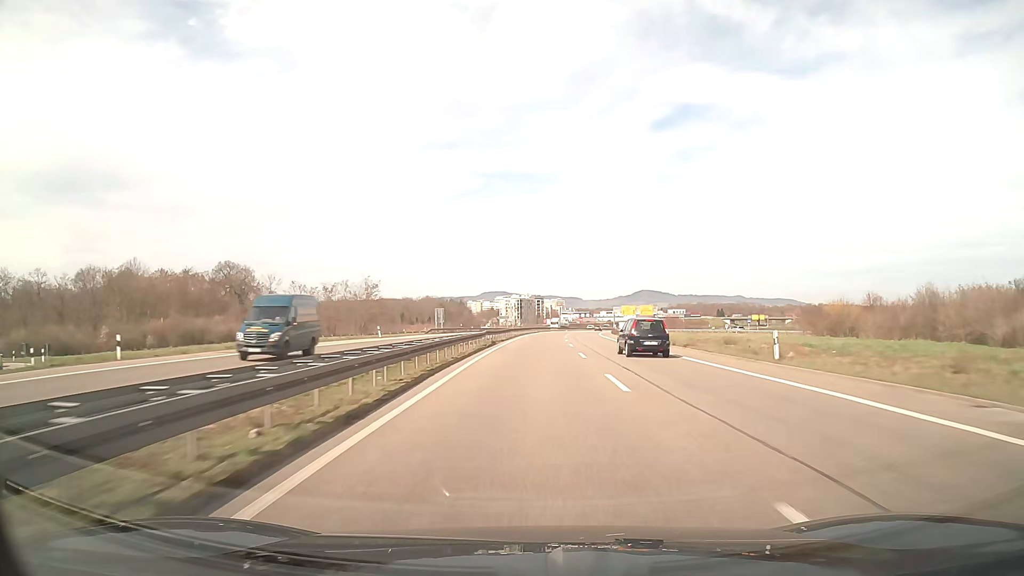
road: trunk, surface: asphalt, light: Day
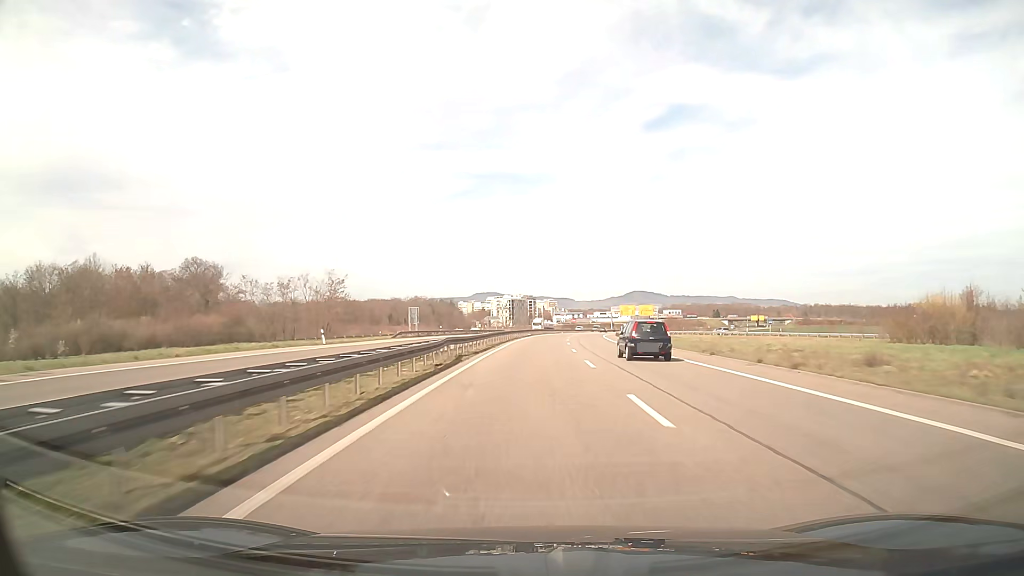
(+0.1, +16.2) m; +1°
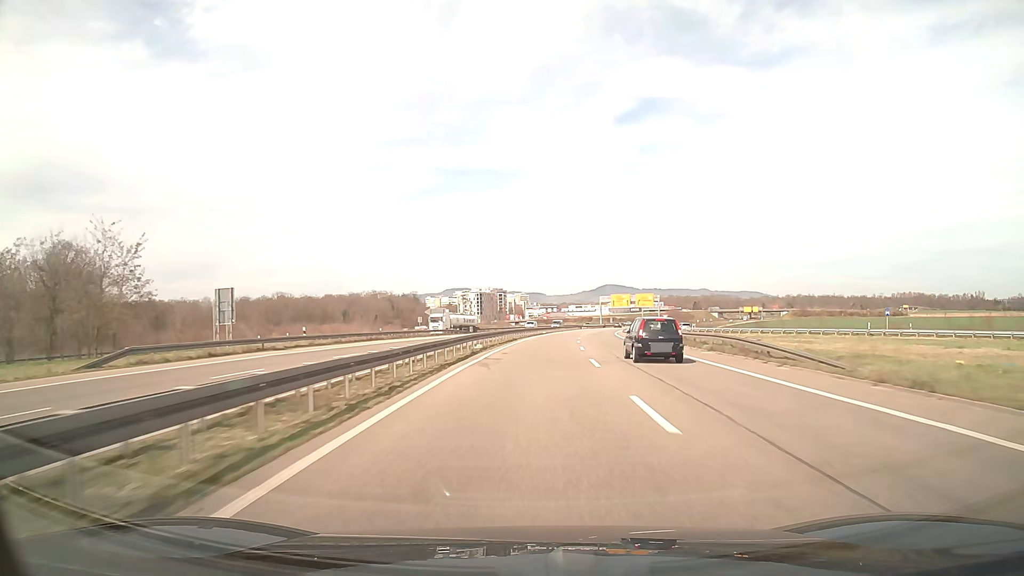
(+1.0, +48.5) m; +2°
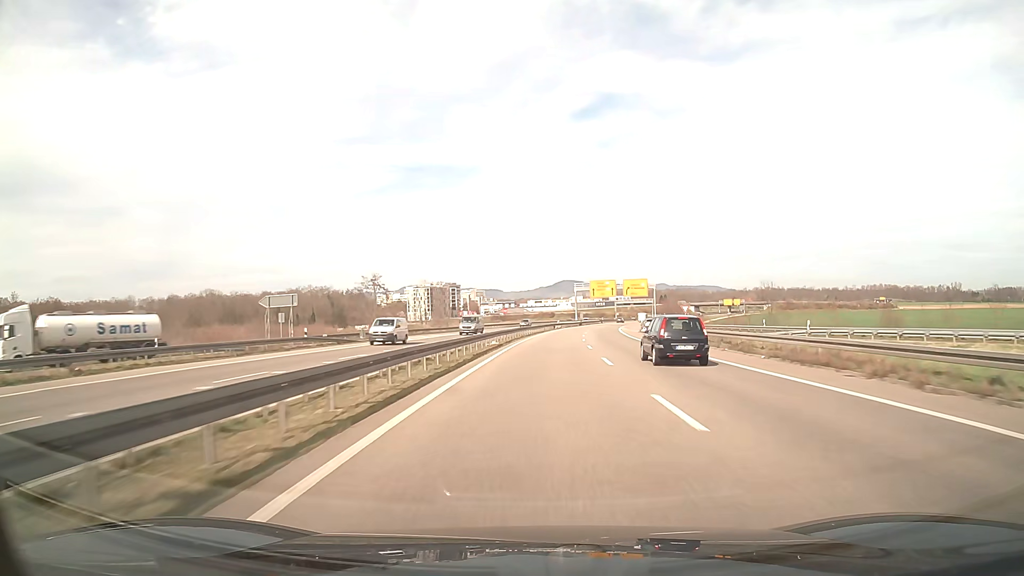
(+1.4, +48.1) m; +4°
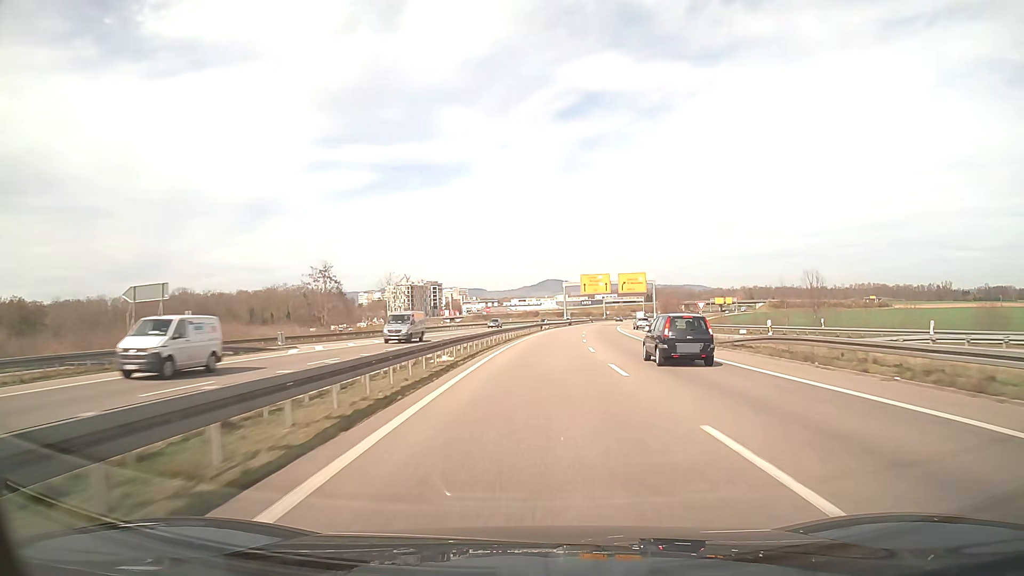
(+0.2, +15.9) m; +1°
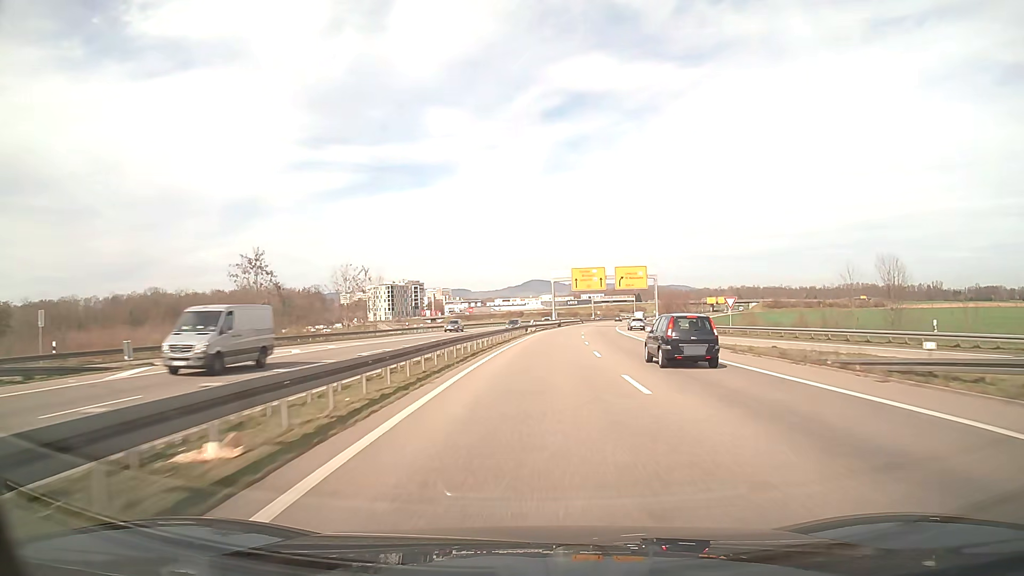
(+0.2, +15.9) m; +1°
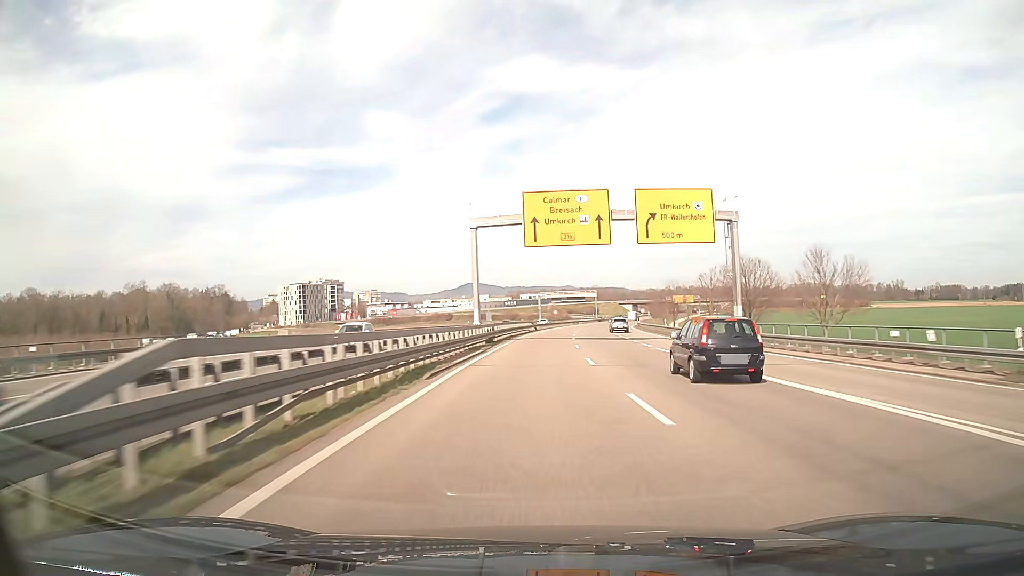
(+3.0, +63.7) m; +5°
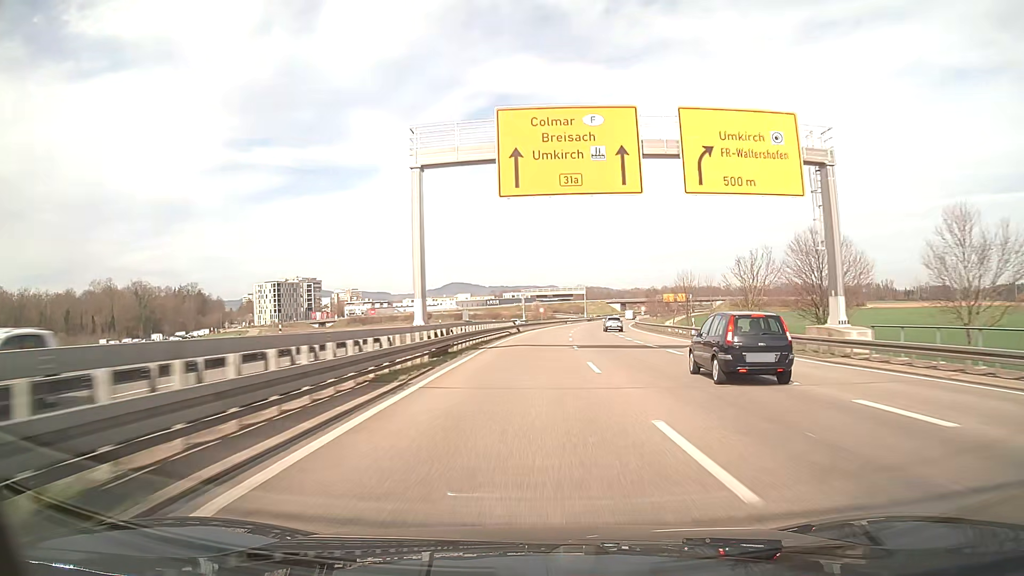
(+0.2, +16.1) m; +1°
(0, +10) (0, +20) (+1, +30) (+1, +40) (+2, +50) (+3, +60) (+4, +70) (+5, +80) (+6, +90) (+8, +100) m
